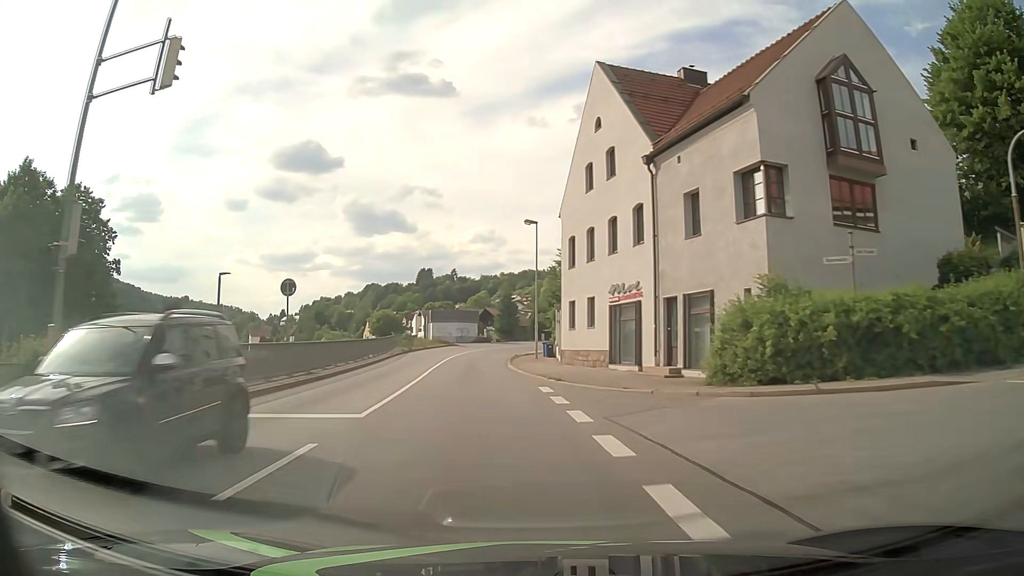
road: primary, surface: asphalt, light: Day
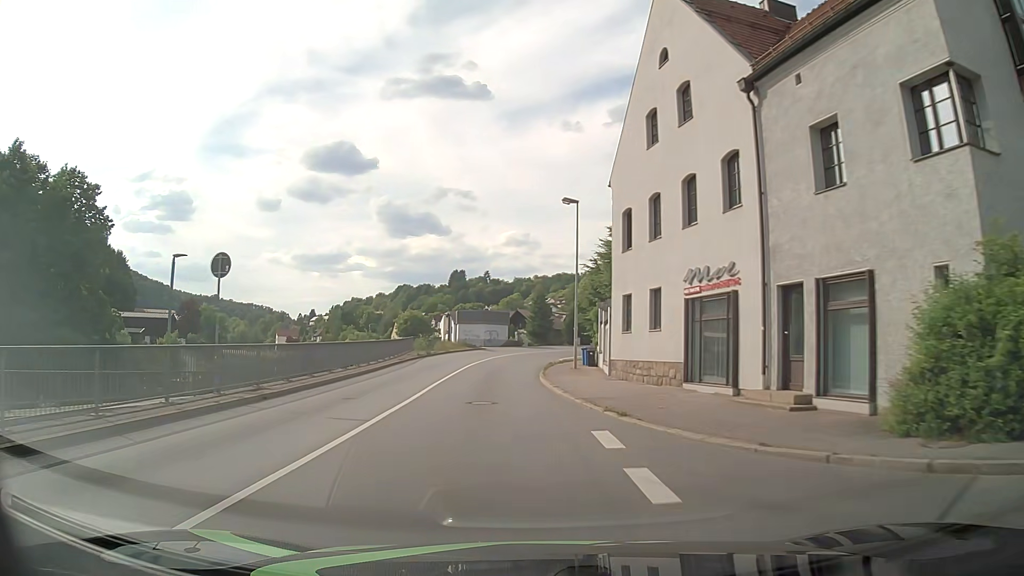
(-0.2, +7.5) m; -3°
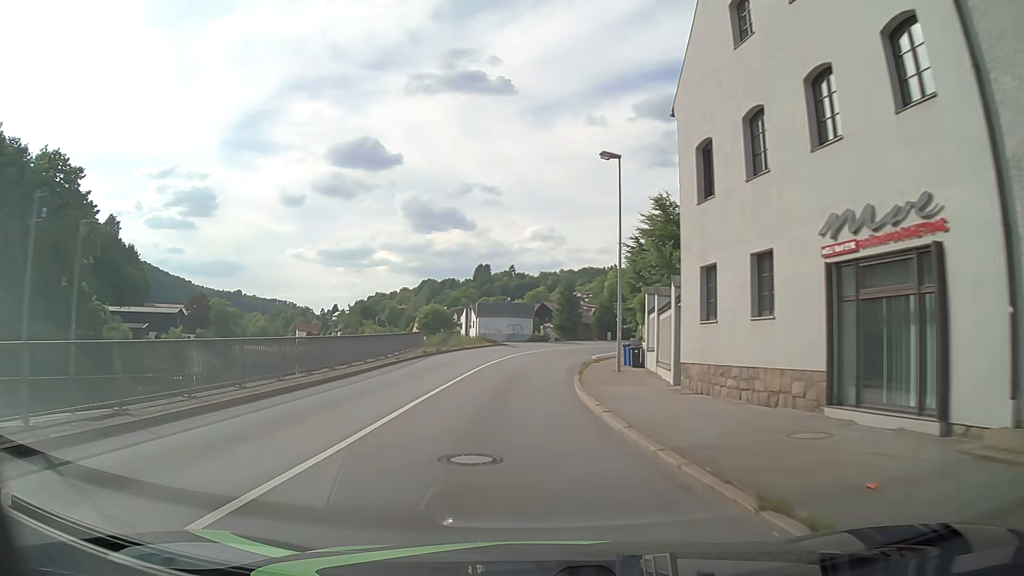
(-0.1, +7.5) m; -2°
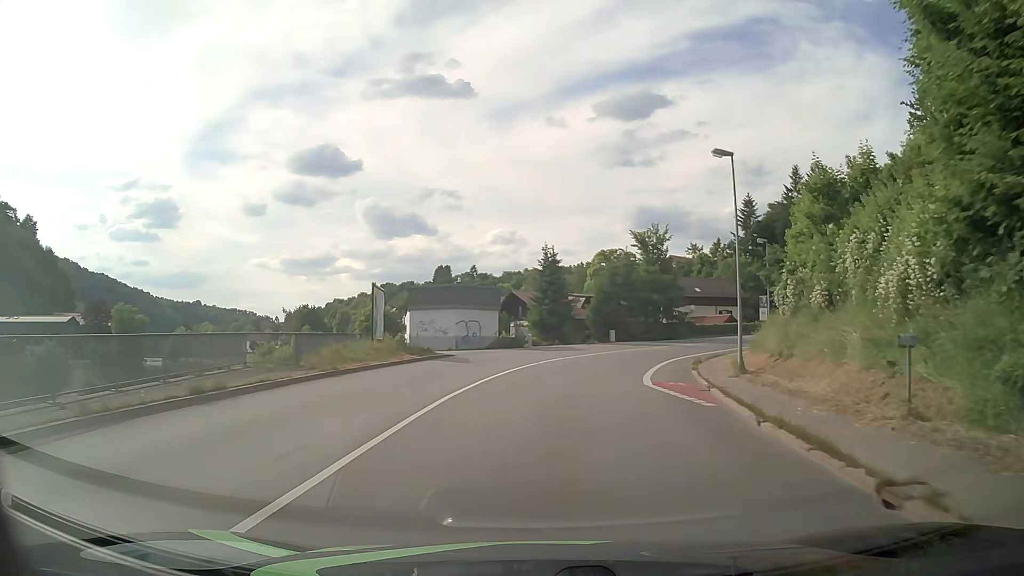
(-0.6, +30.4) m; +2°
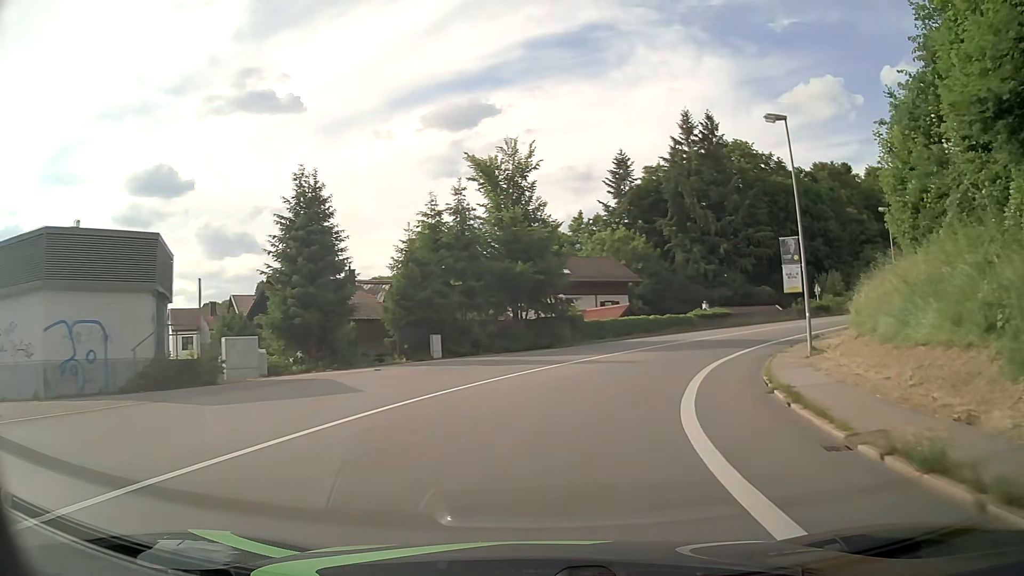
(+3.5, +30.1) m; +15°
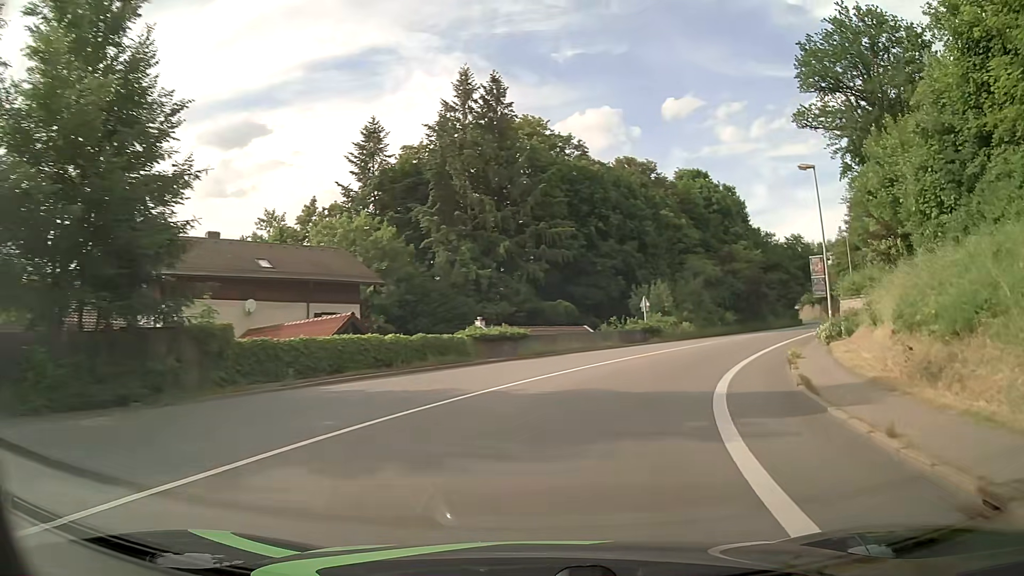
(+3.8, +22.0) m; +21°
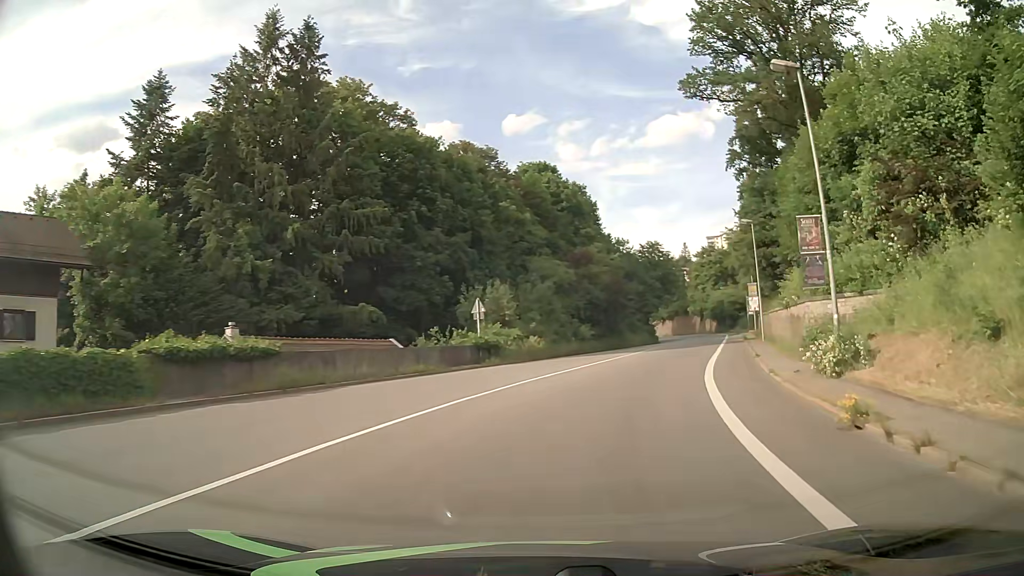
(+1.8, +14.6) m; +15°
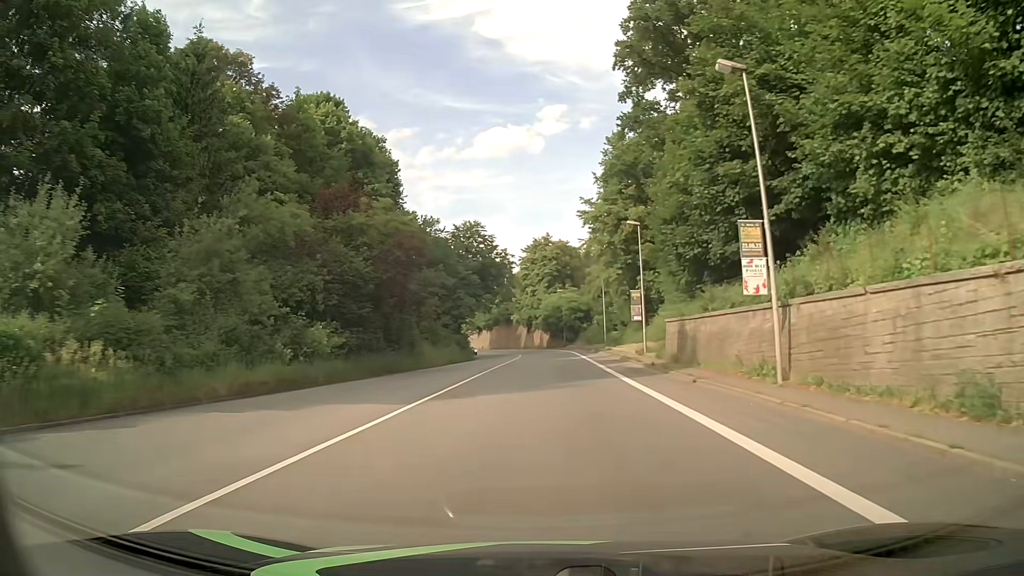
(+4.8, +29.3) m; +16°
(0, +10) (0, +20) (+1, +30) (+1, +40) (+1, +50) (+2, +60) (+2, +70) (+1, +80) (0, +90) (-2, +100) m
